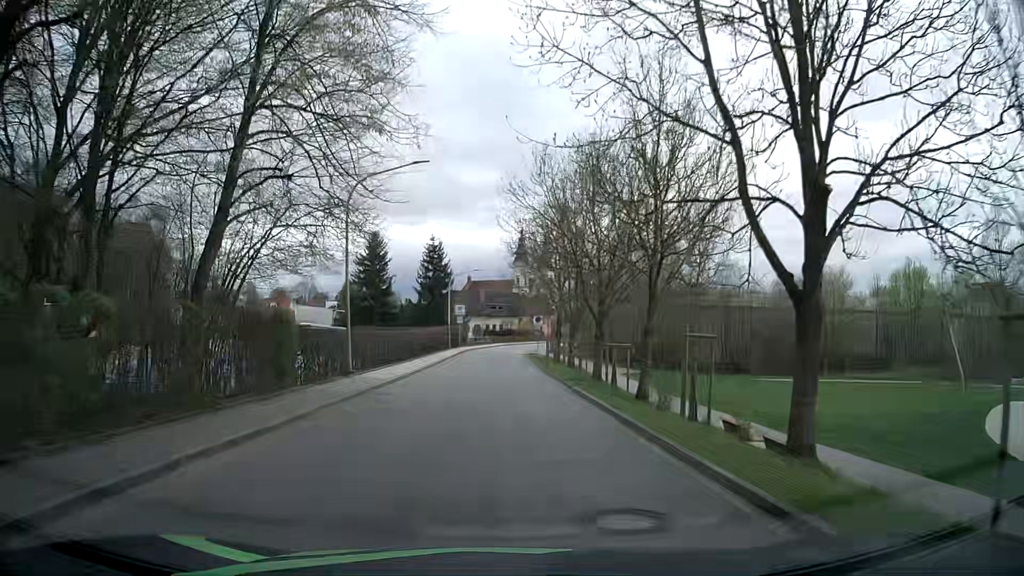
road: residential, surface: asphalt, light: Day
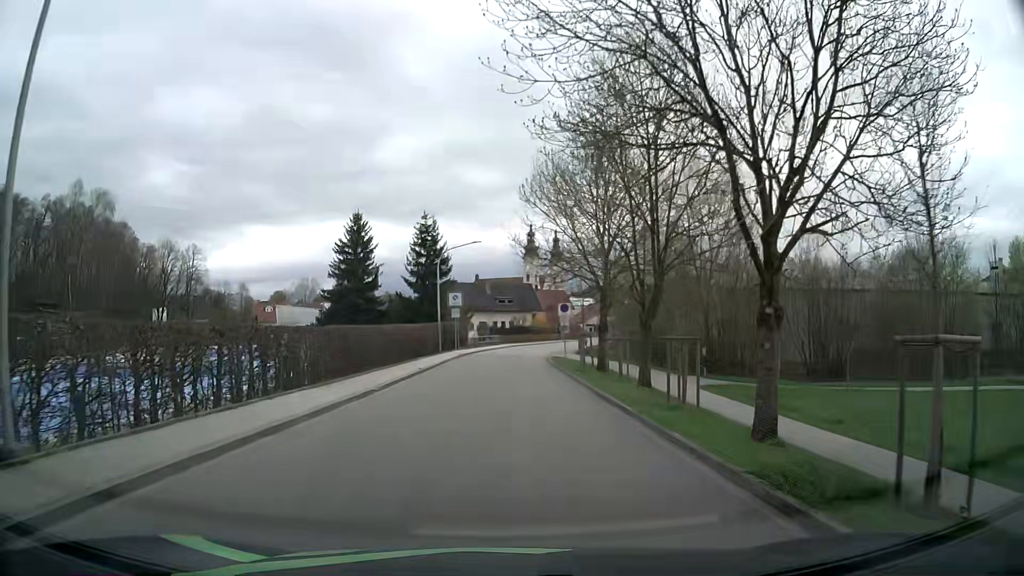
(0.0, +18.0) m; -1°
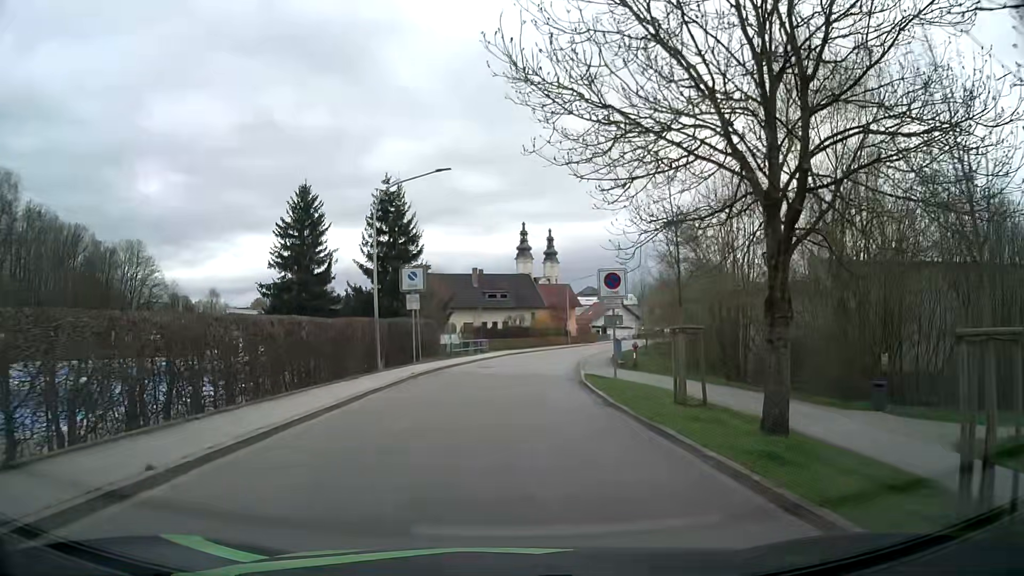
(+0.1, +20.5) m; +1°
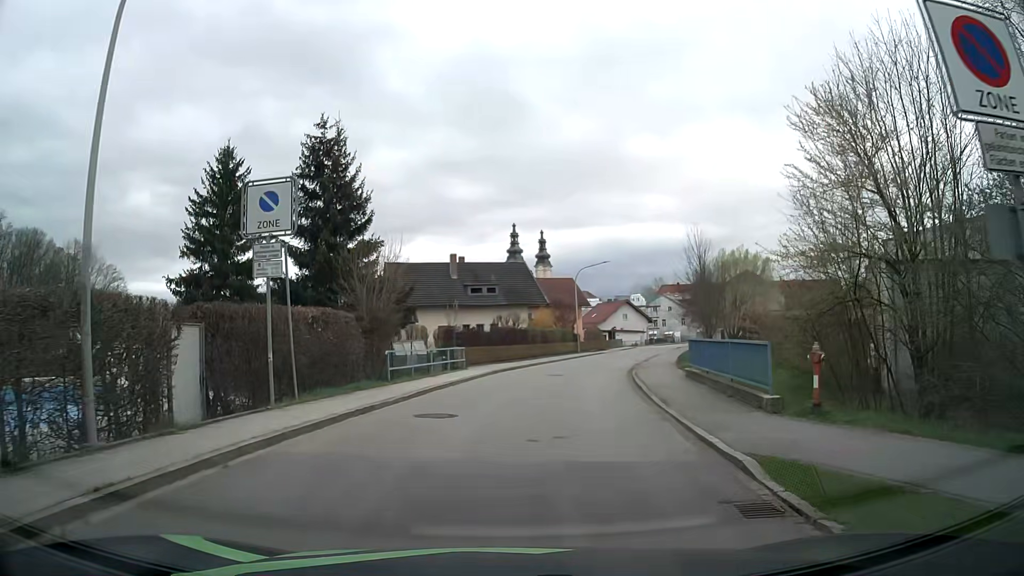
(0.0, +17.8) m; 0°
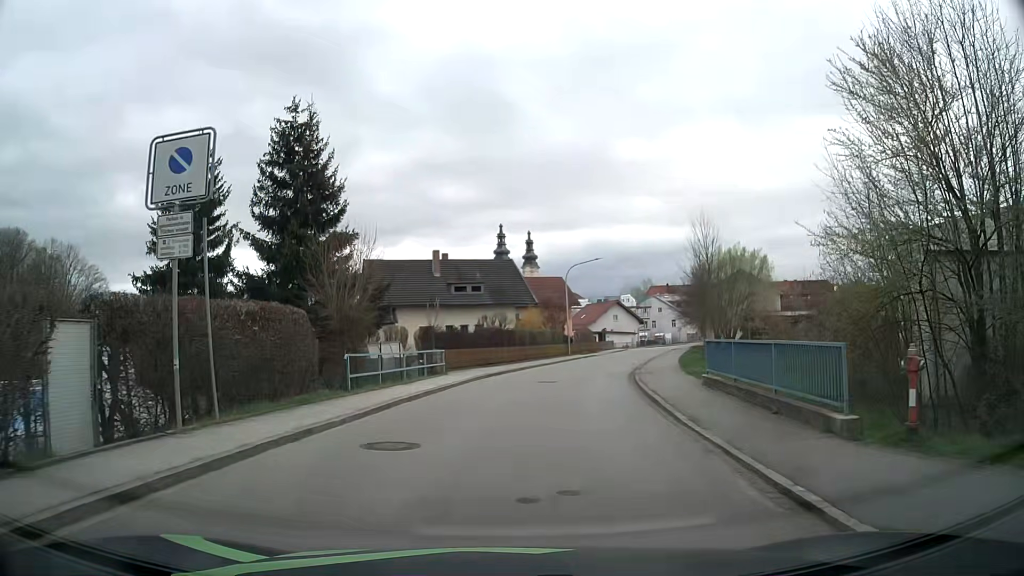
(0.0, +3.4) m; +1°
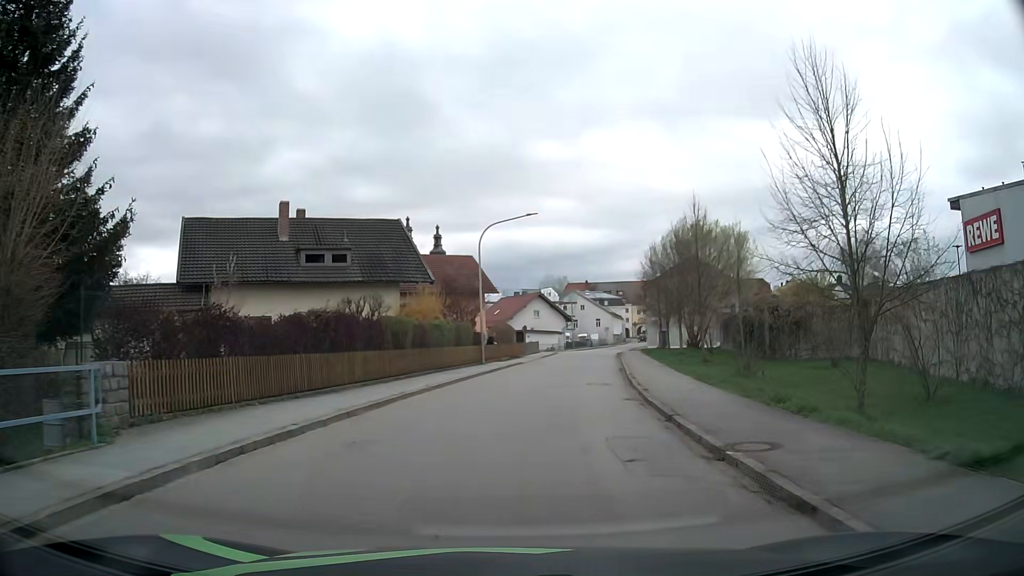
(+1.3, +18.9) m; +8°
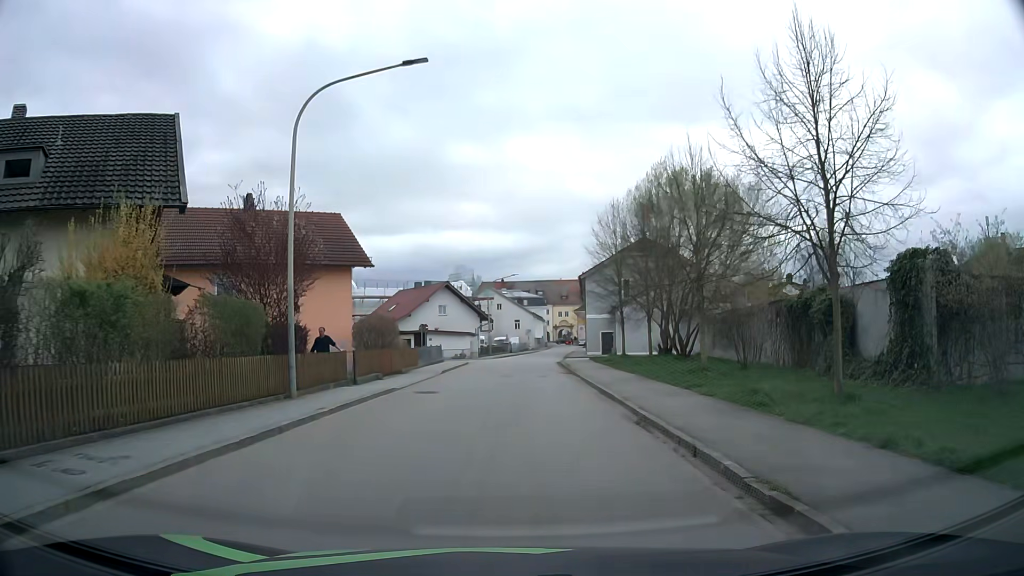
(+1.3, +19.2) m; +7°
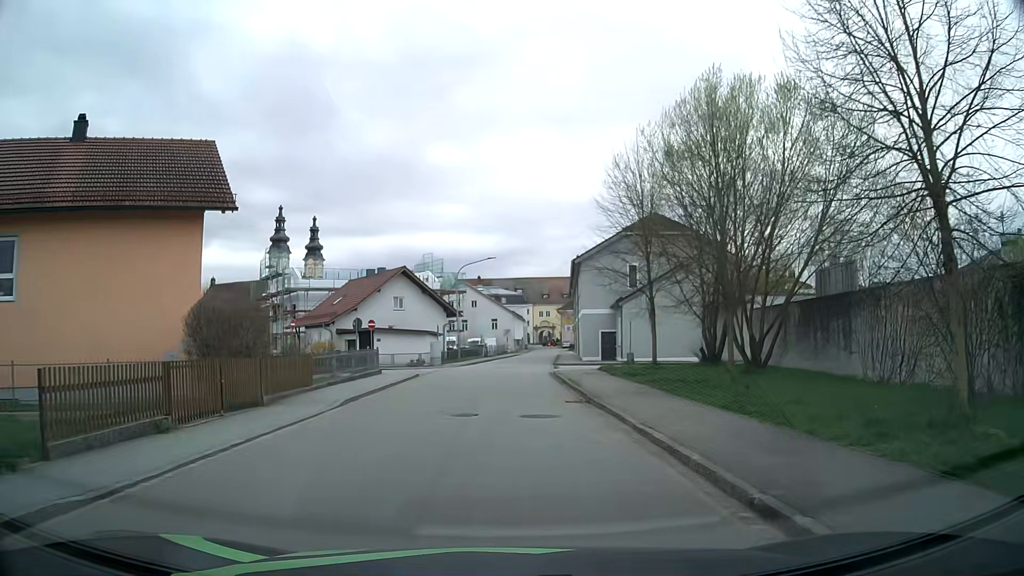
(+0.3, +13.9) m; +2°
